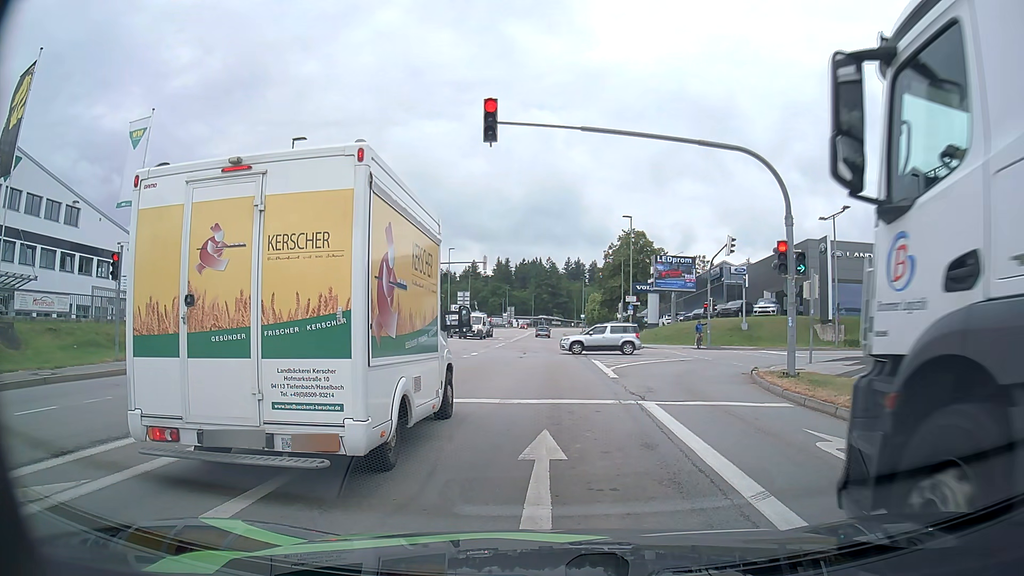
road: tertiary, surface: asphalt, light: Day
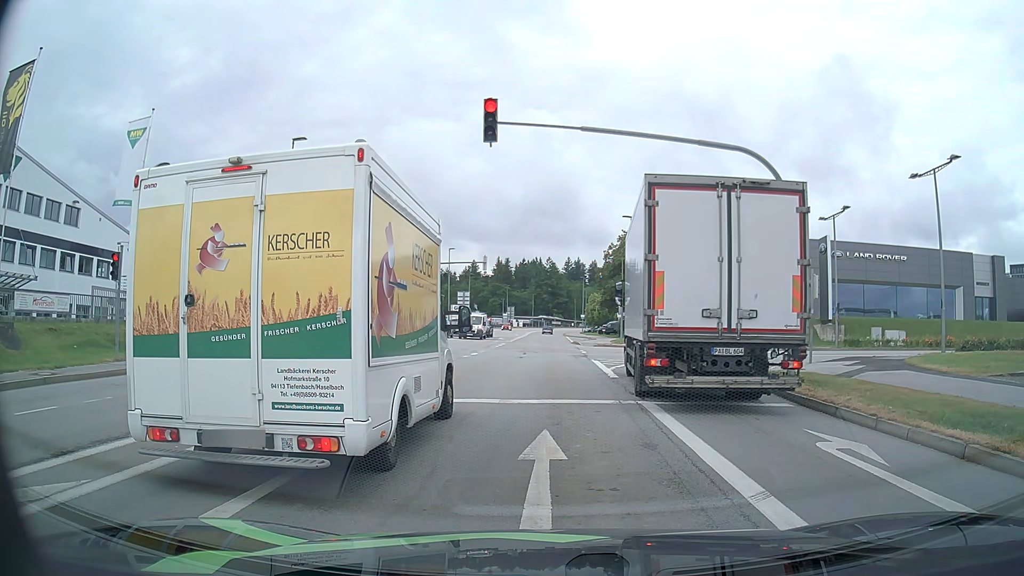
(0.0, 0.0) m; 0°
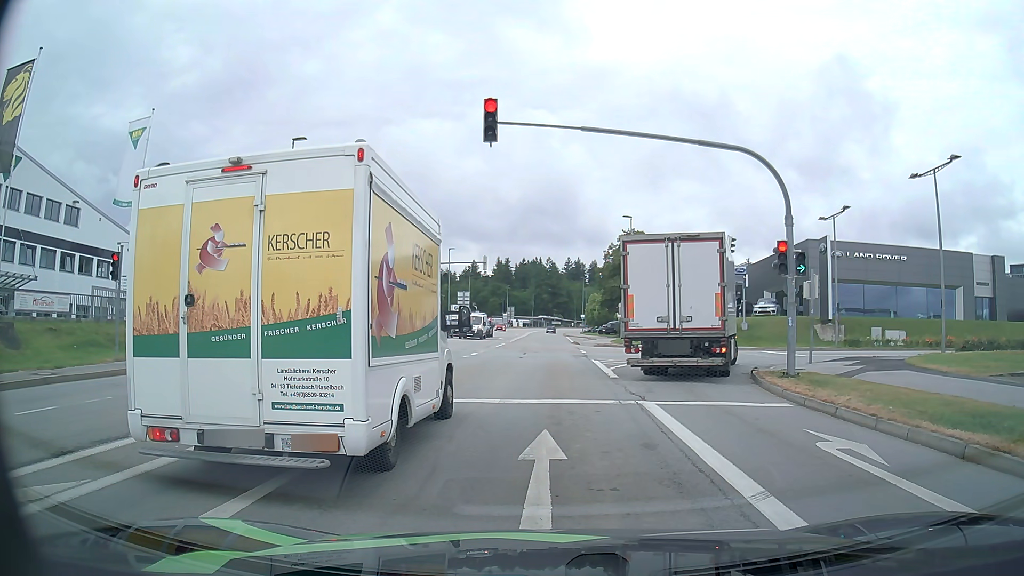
(0.0, 0.0) m; 0°
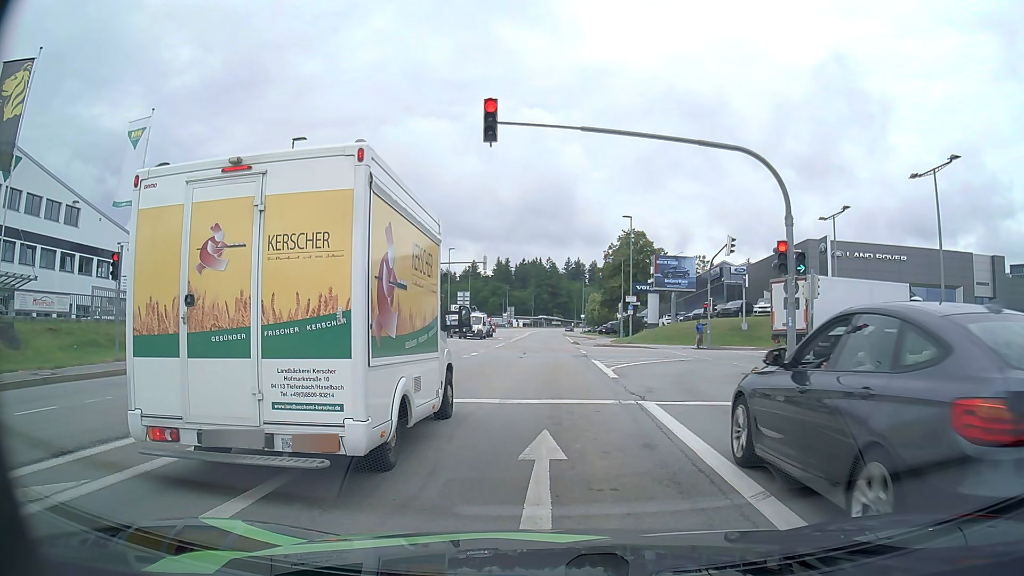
(0.0, 0.0) m; 0°
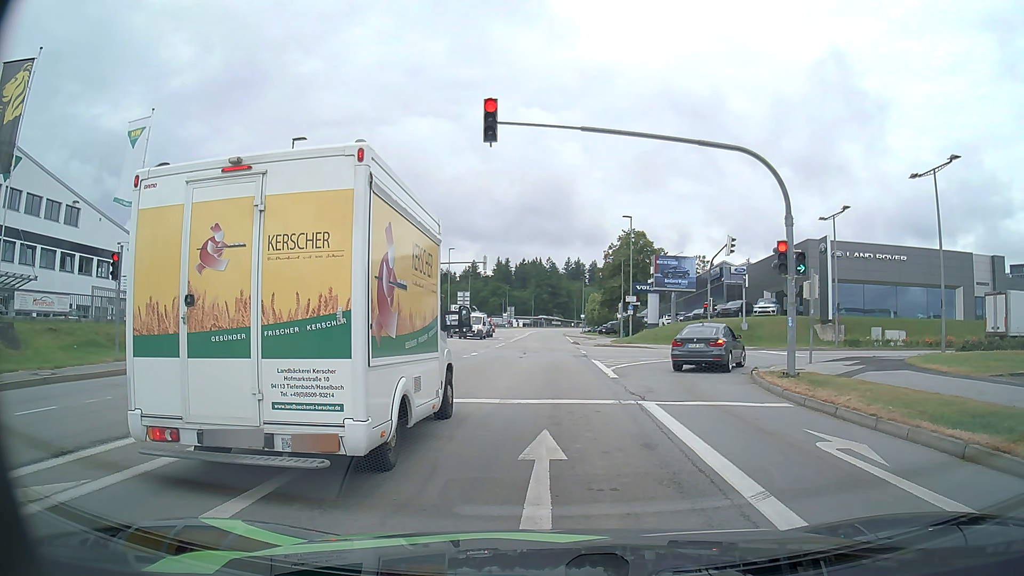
(0.0, 0.0) m; 0°
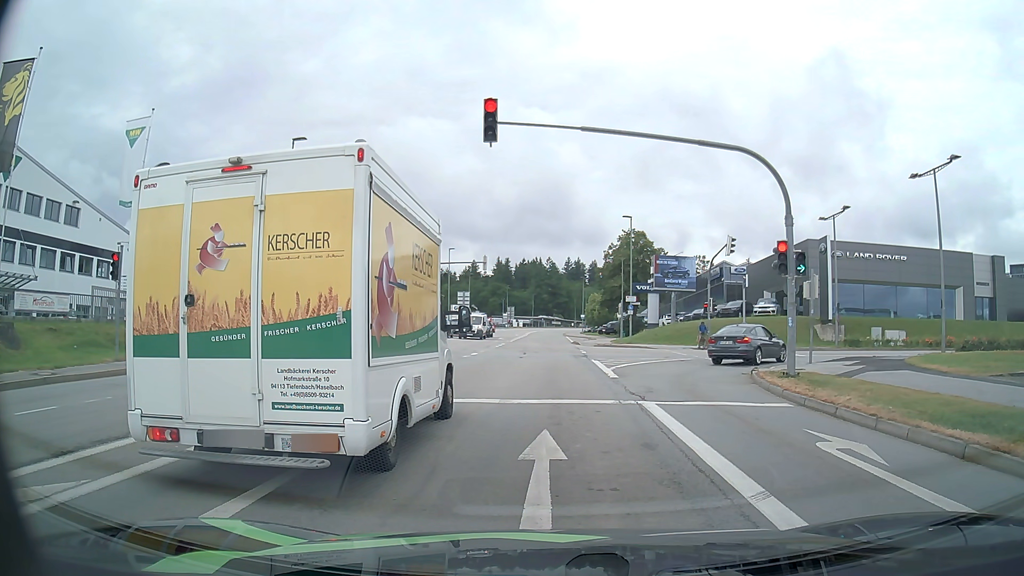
(0.0, 0.0) m; 0°
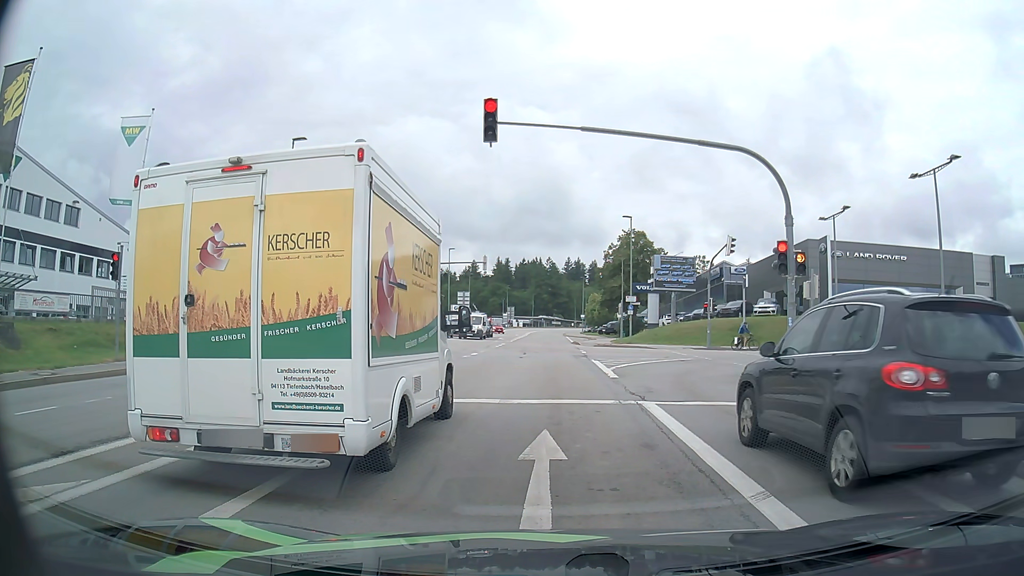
(0.0, 0.0) m; 0°
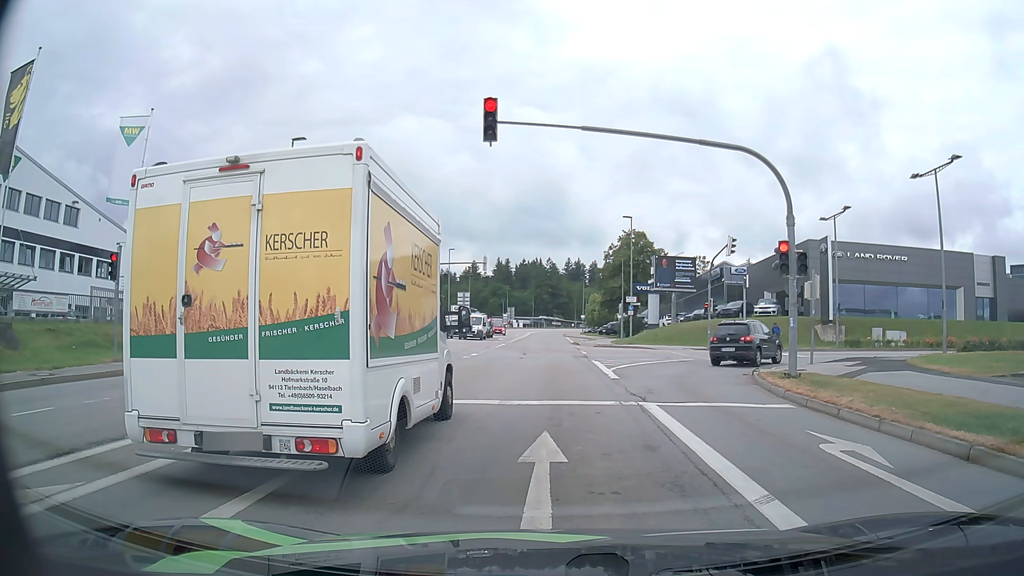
(0.0, 0.0) m; 0°
(0, +10) (0, +20) (0, +30) (+1, +40) (+1, +50) (+1, +60) (+2, +70) (+2, +80) (+2, +90) (+2, +100) m
